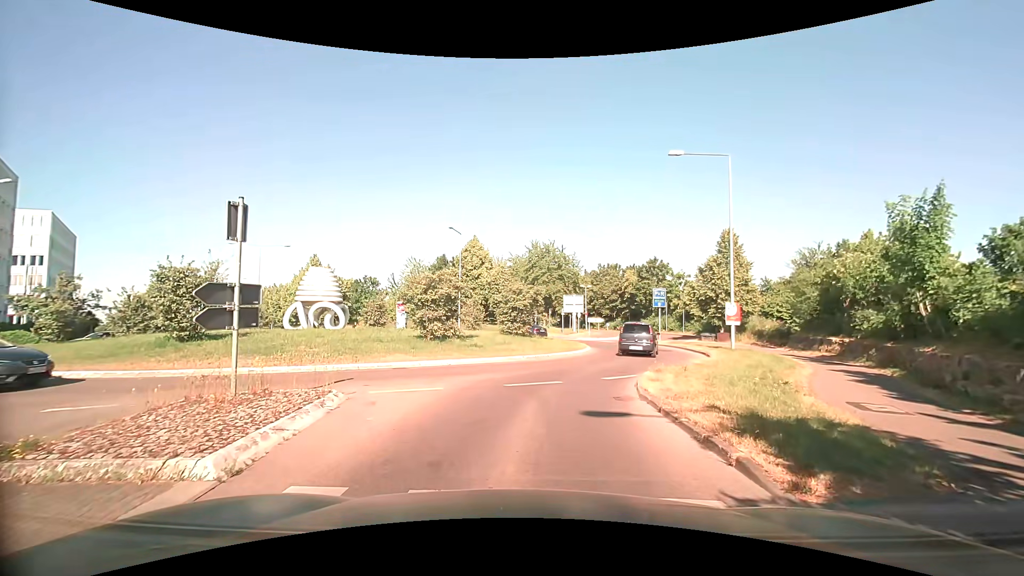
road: tertiary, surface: asphalt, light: Day
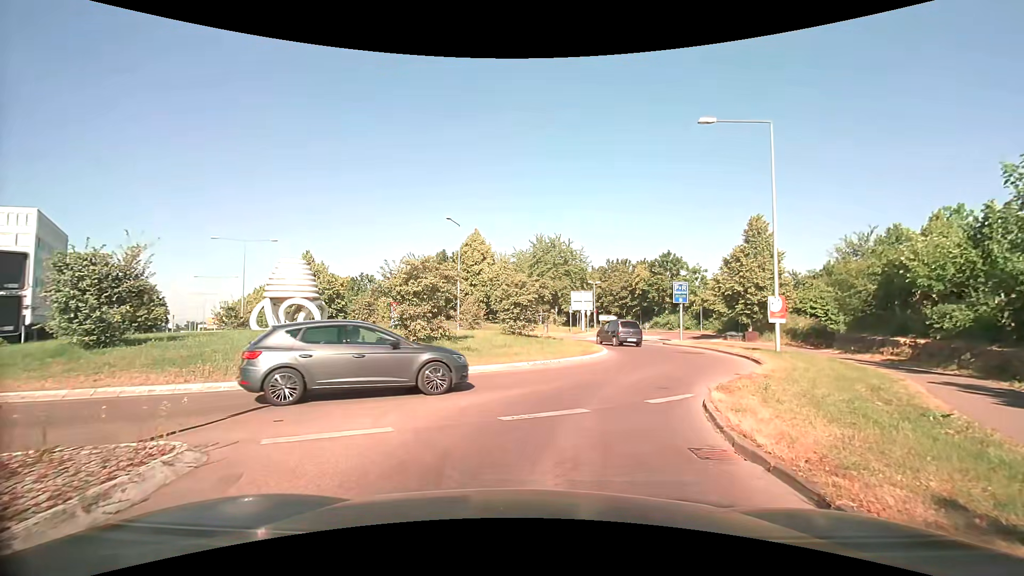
(-0.1, +4.3) m; -2°
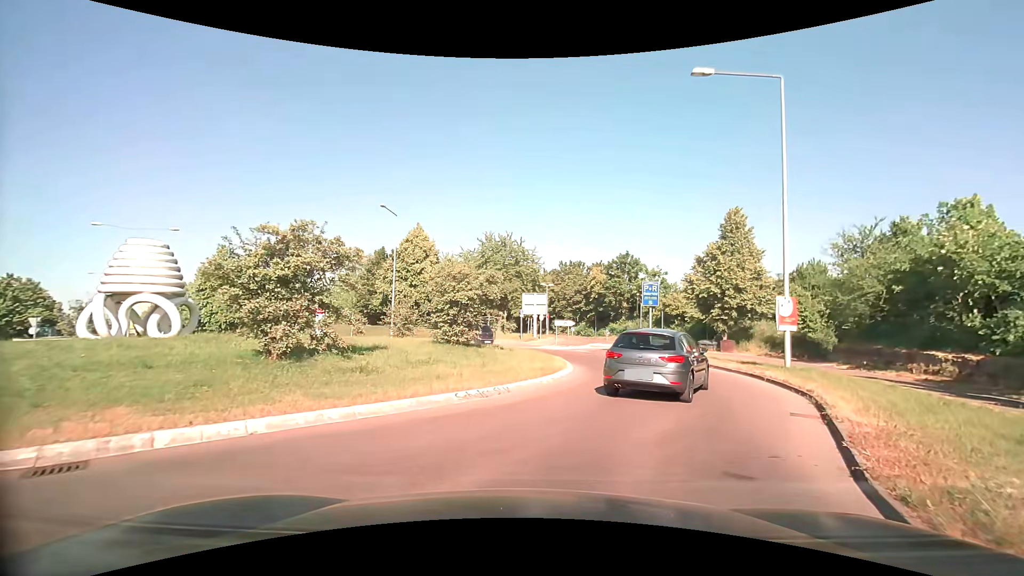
(+0.2, +6.3) m; +6°
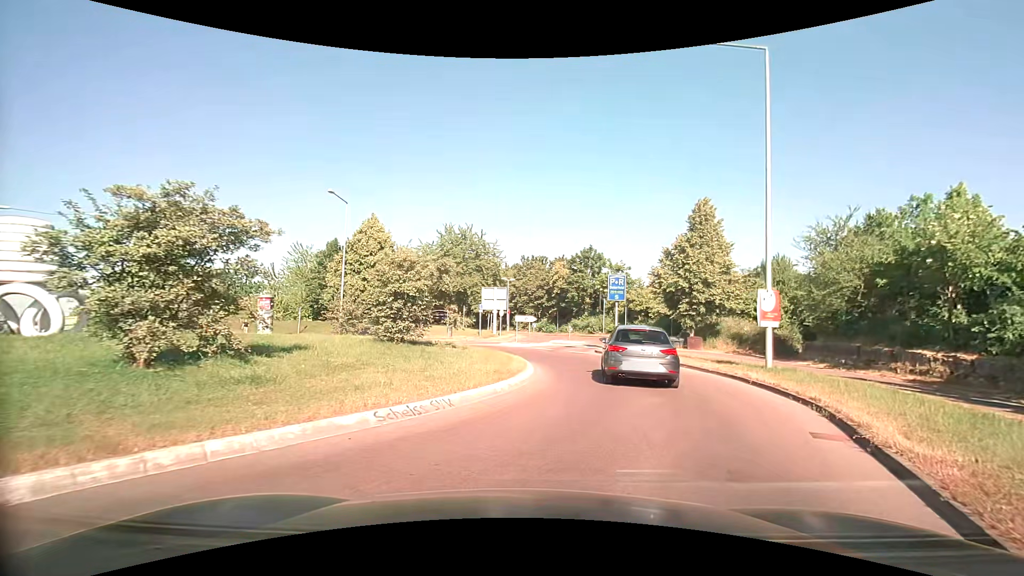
(+0.1, +2.4) m; +3°
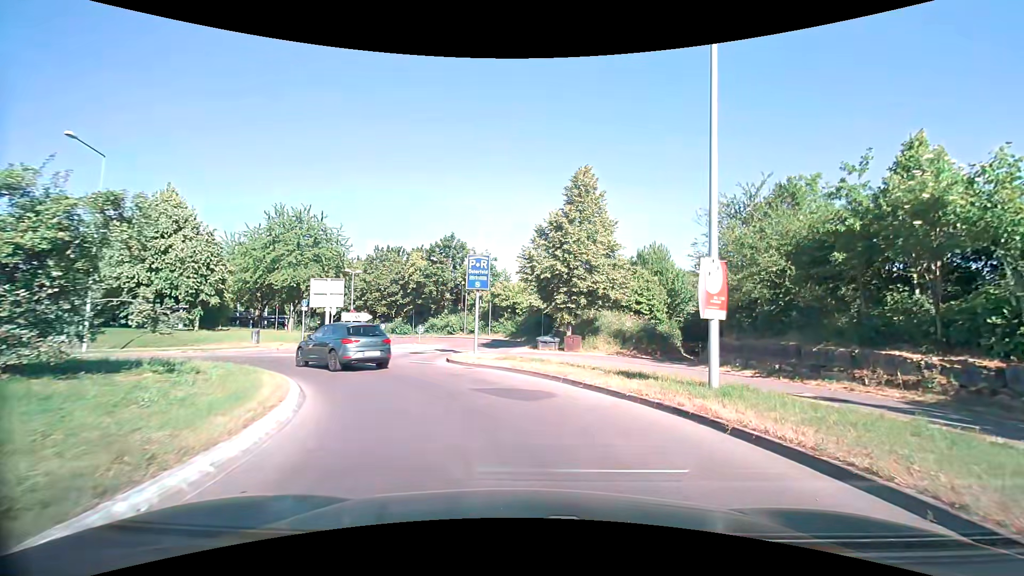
(+1.3, +7.9) m; +18°
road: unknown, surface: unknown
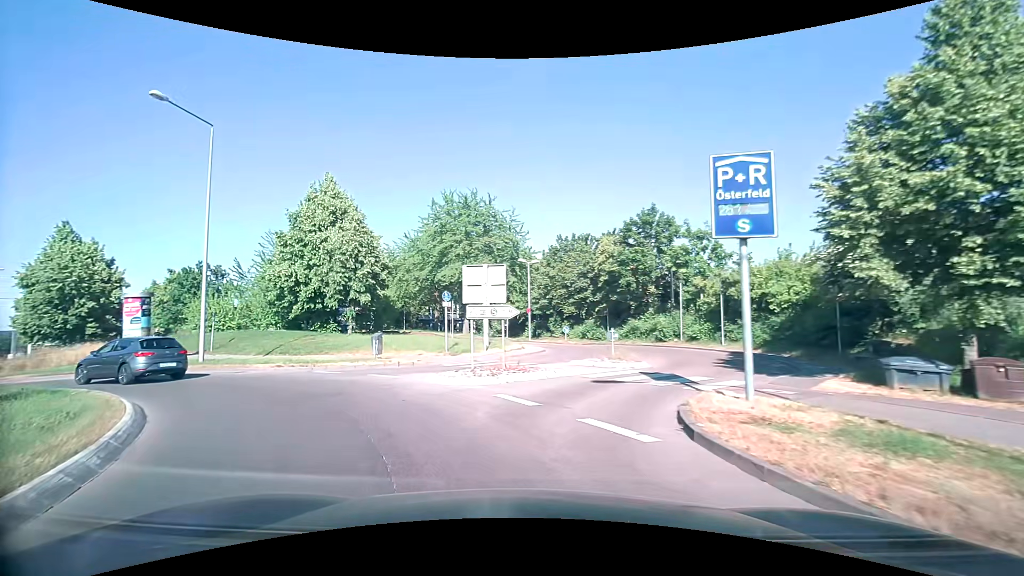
(-1.7, +12.1) m; -24°
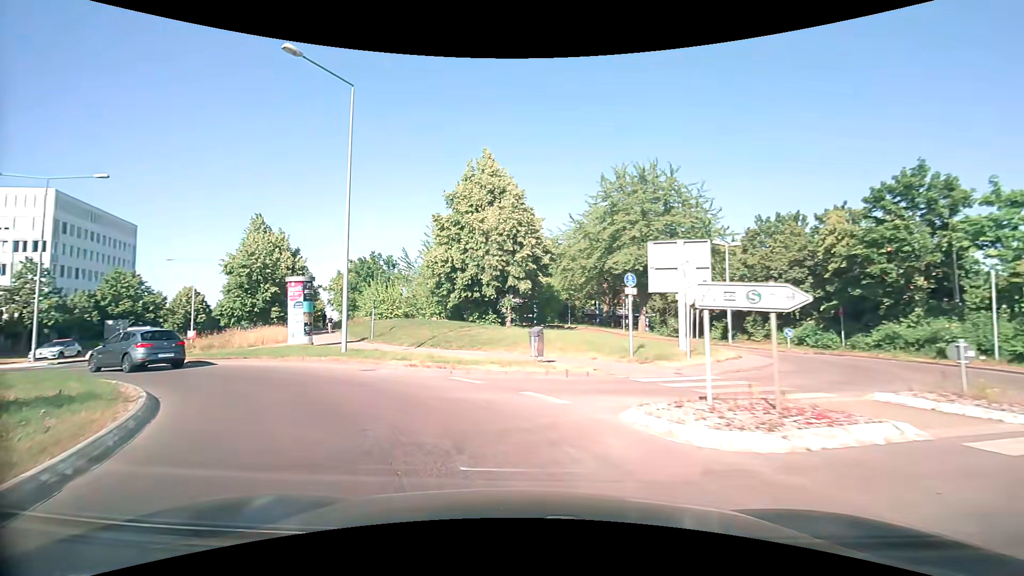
(-0.9, +5.9) m; -17°
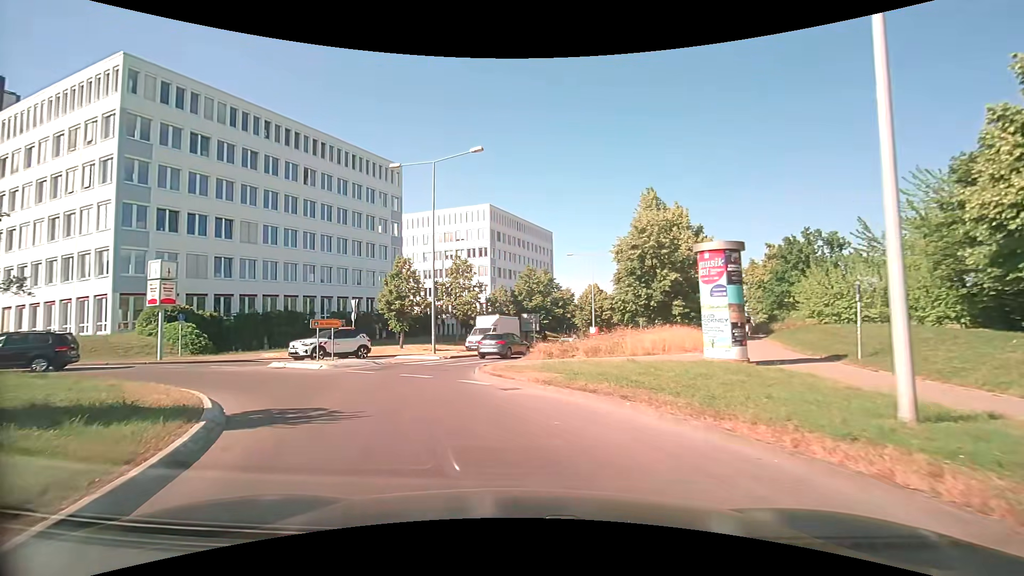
(-5.2, +12.4) m; -44°
